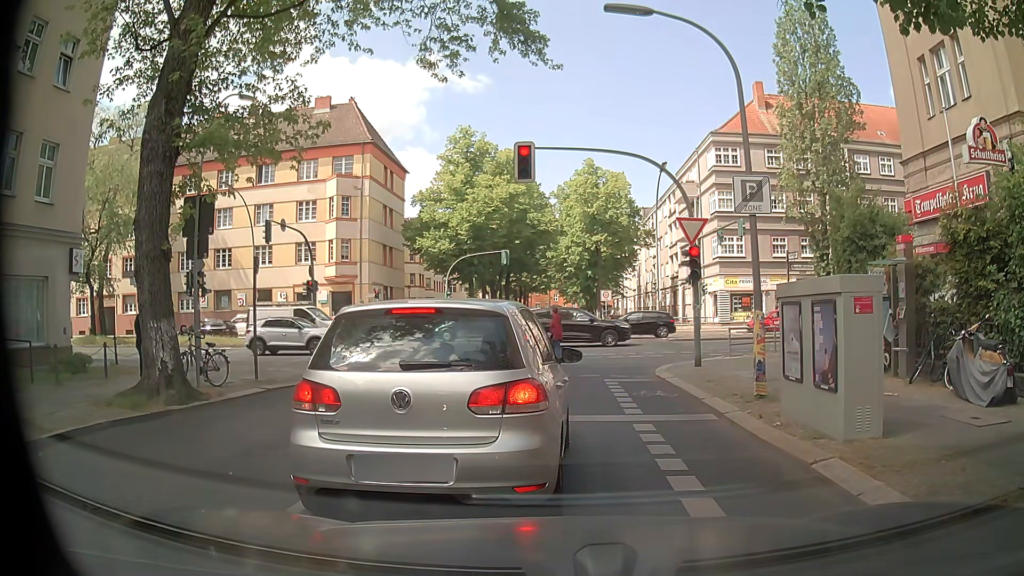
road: residential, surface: asphalt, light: Day
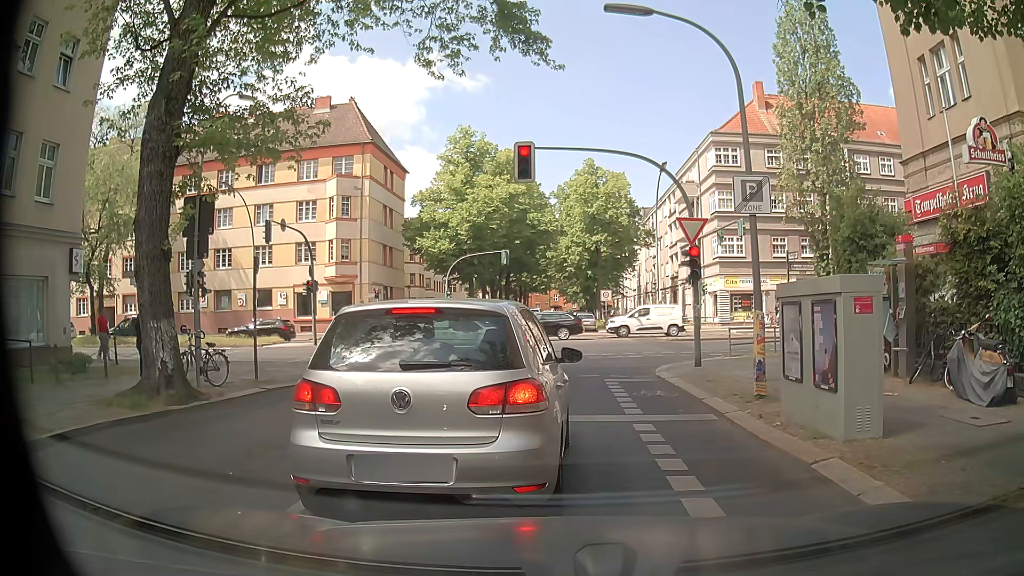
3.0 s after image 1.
(0.0, 0.0) m; 0°
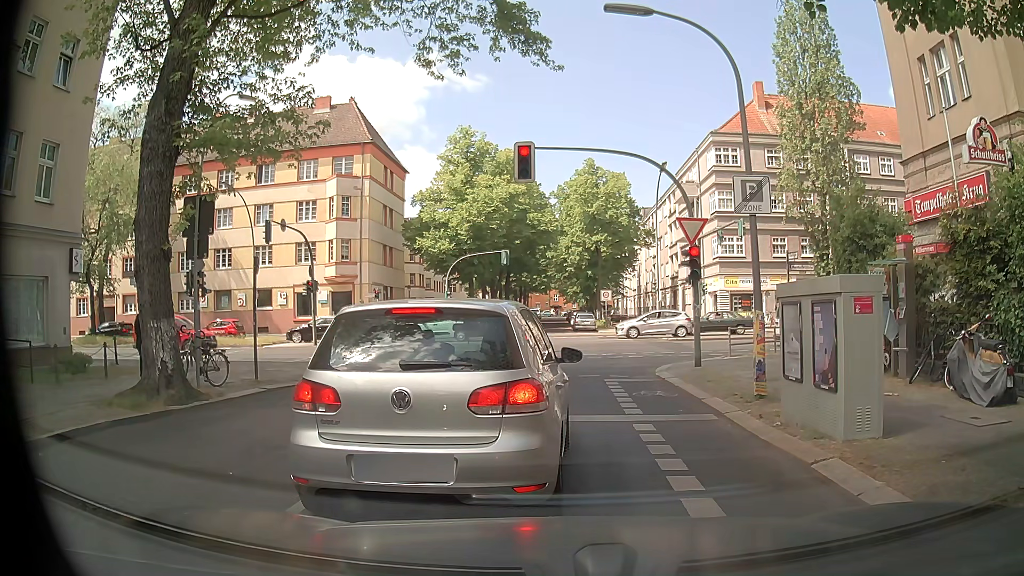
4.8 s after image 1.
(0.0, 0.0) m; 0°
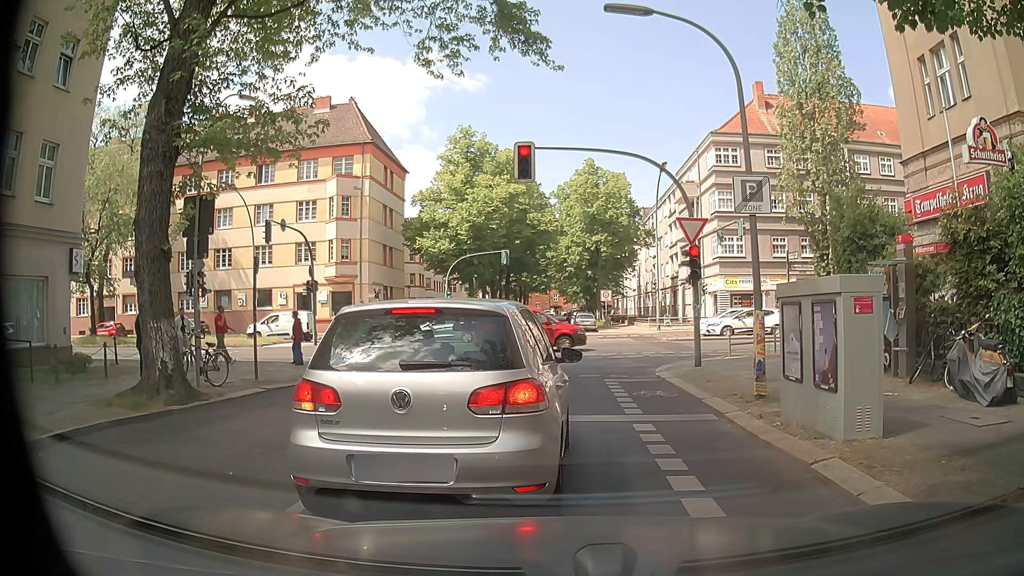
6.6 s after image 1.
(0.0, 0.0) m; 0°
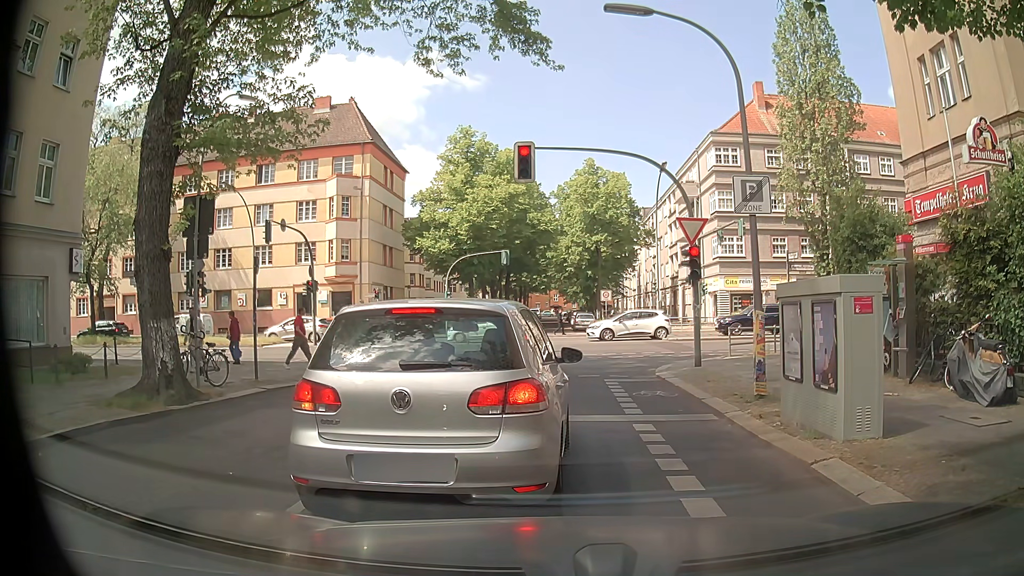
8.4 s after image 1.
(0.0, 0.0) m; 0°
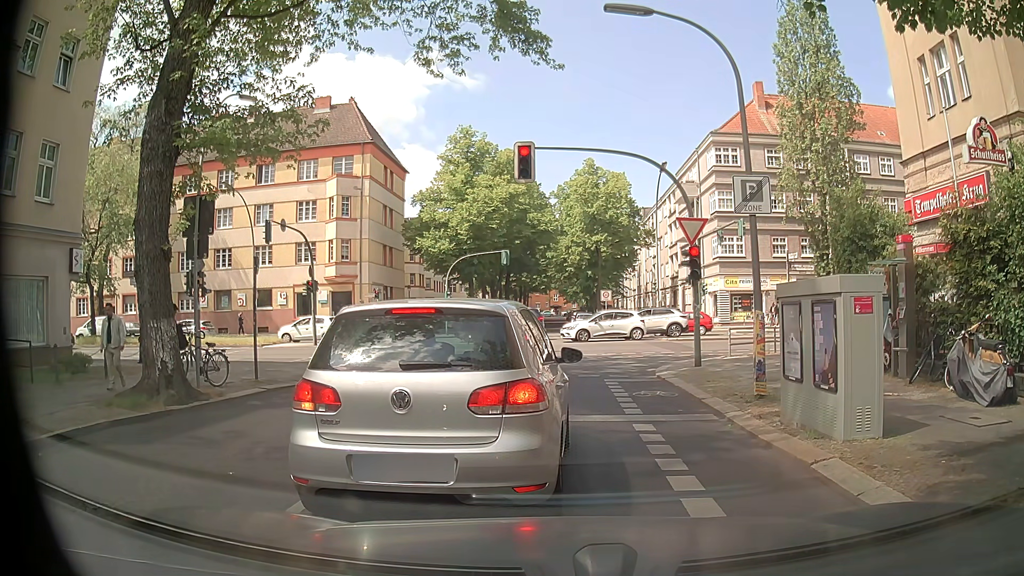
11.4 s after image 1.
(0.0, 0.0) m; 0°
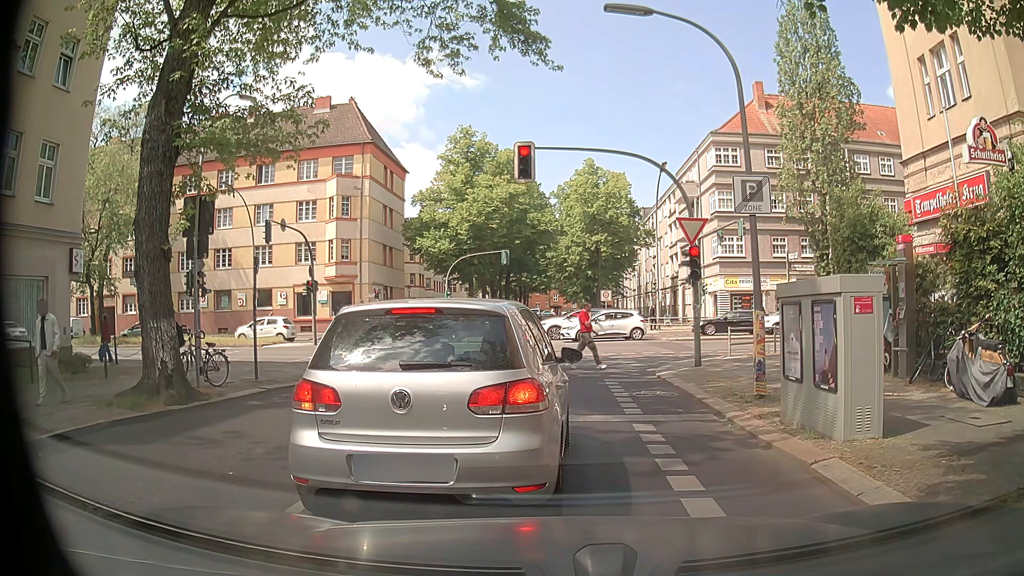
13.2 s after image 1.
(0.0, 0.0) m; 0°
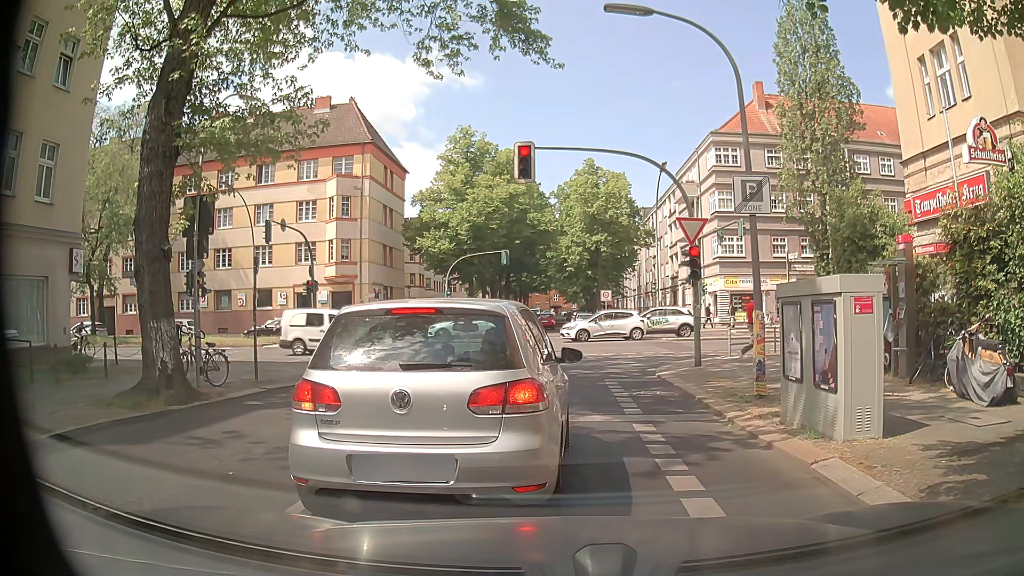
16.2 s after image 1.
(0.0, 0.0) m; 0°
